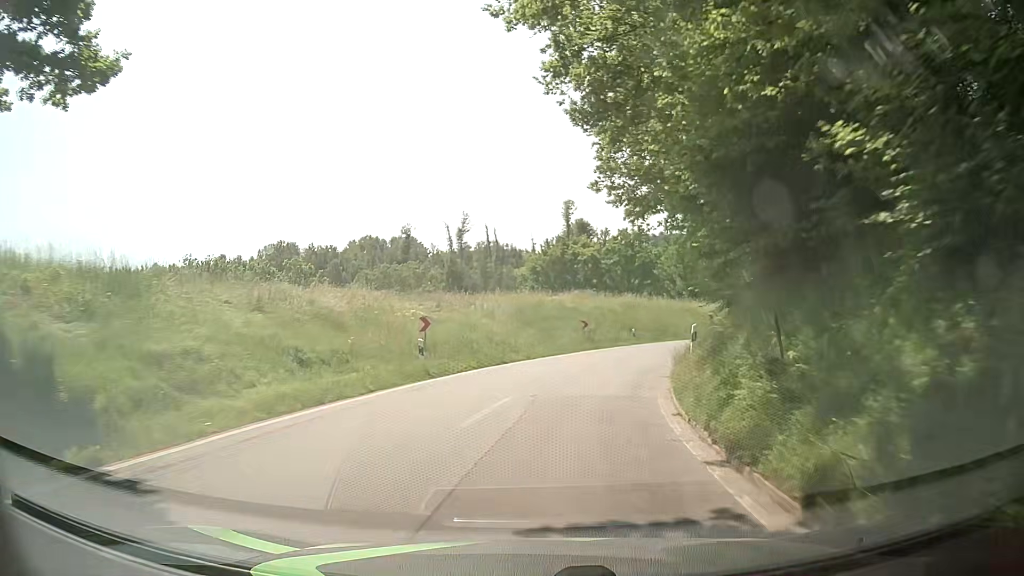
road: tertiary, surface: asphalt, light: Day
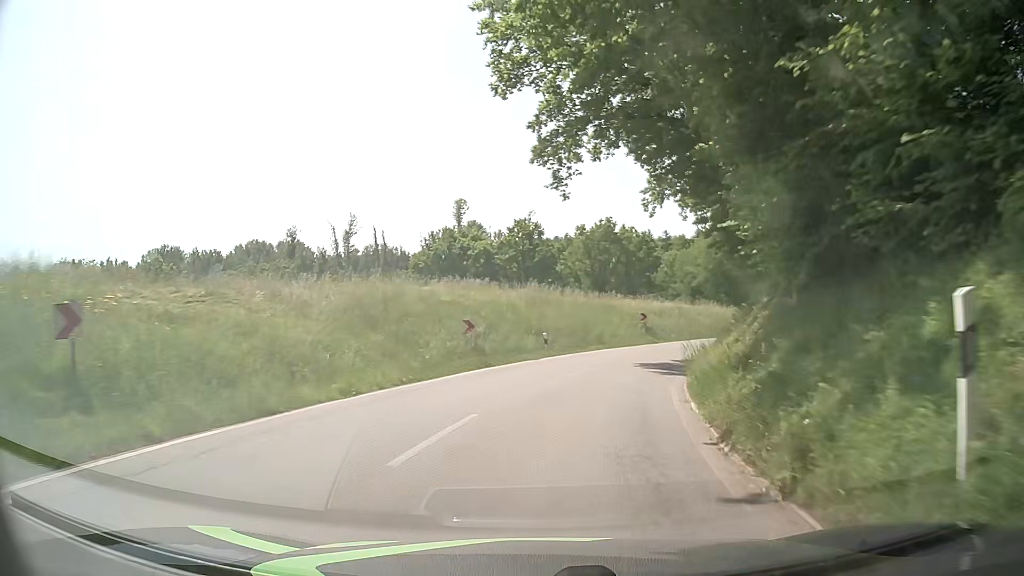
(+1.1, +15.0) m; +9°
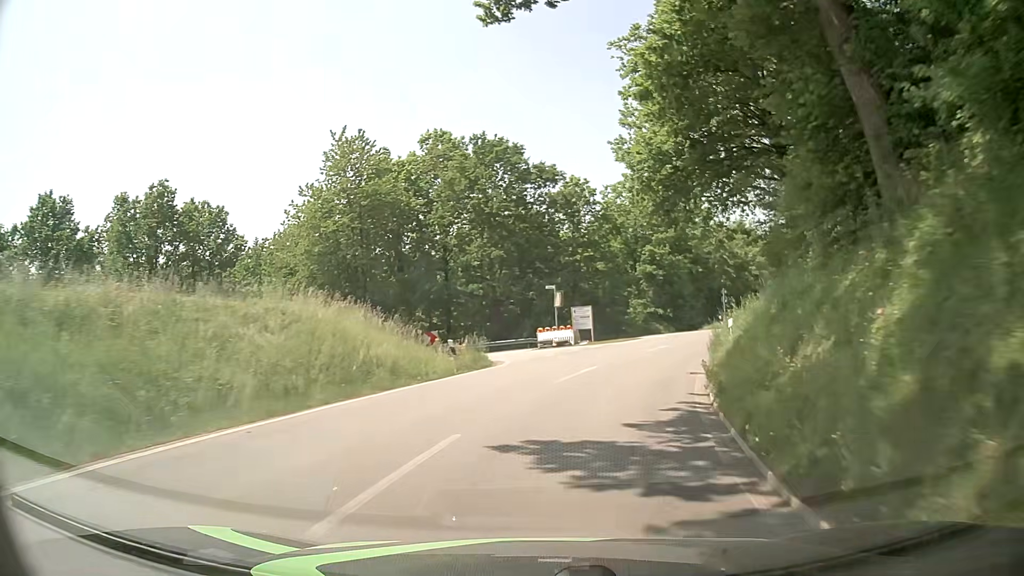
(+9.6, +36.0) m; +31°
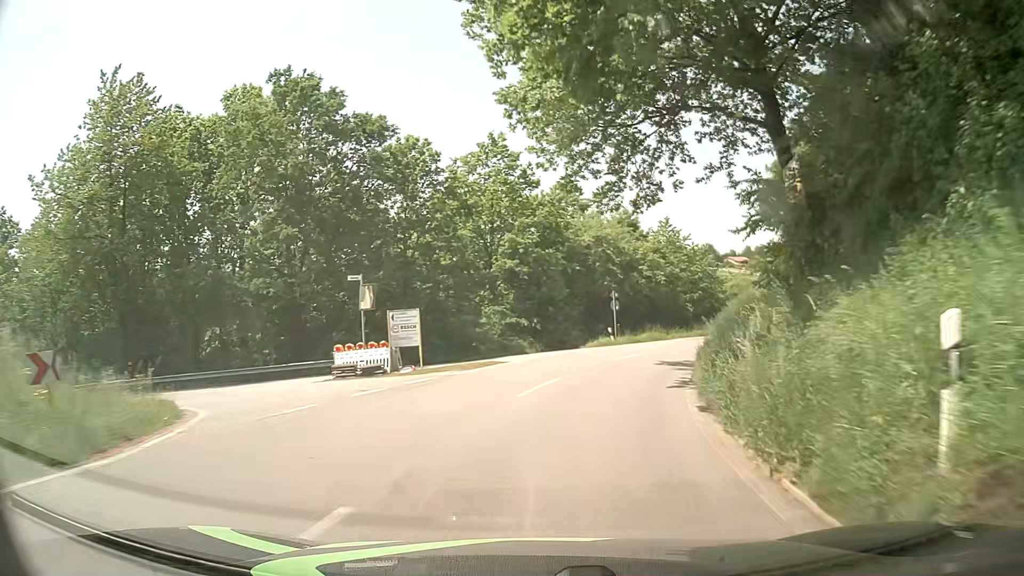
(+1.7, +15.0) m; +13°
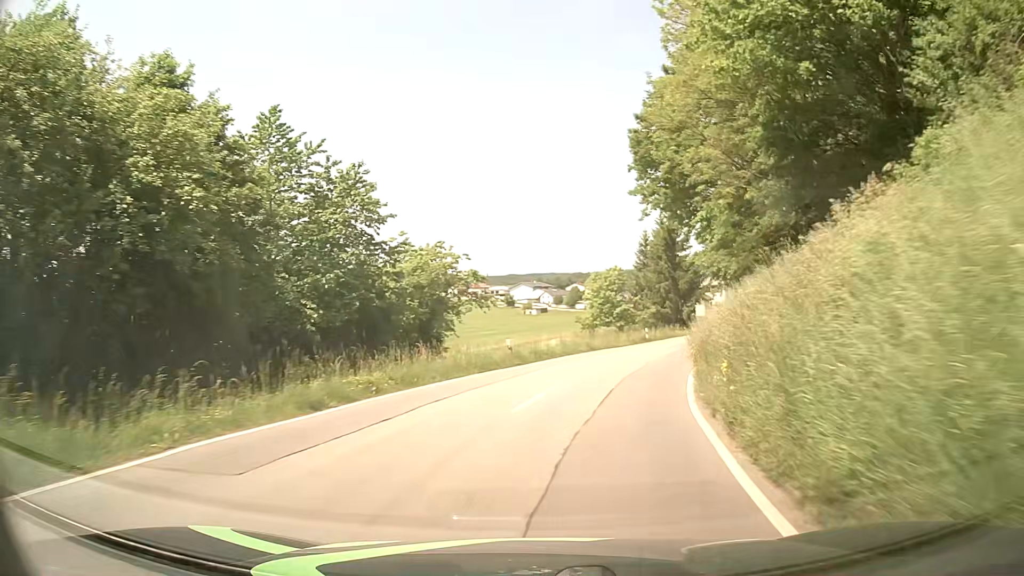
(+9.1, +36.4) m; +29°
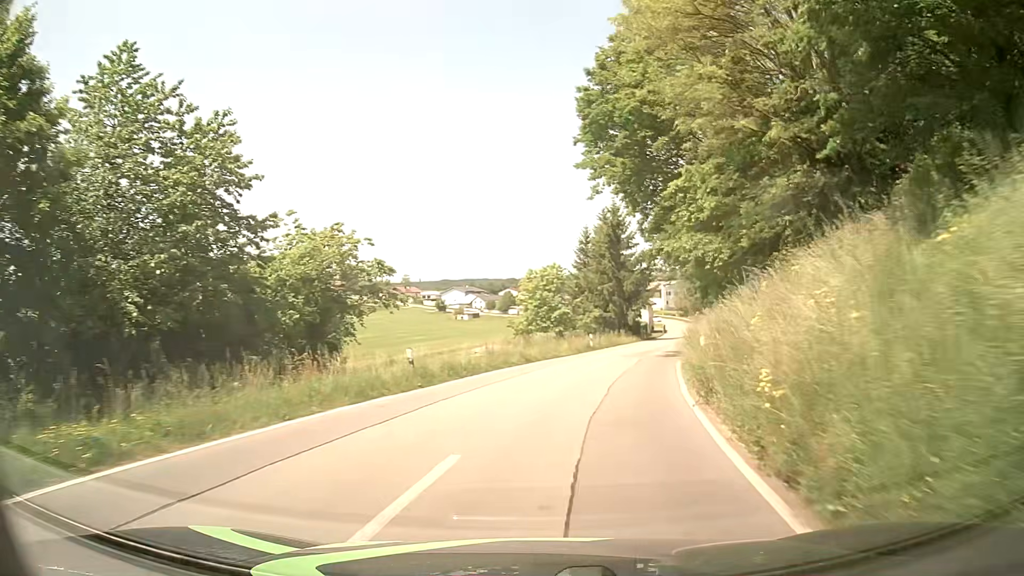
(+0.4, +7.6) m; +6°
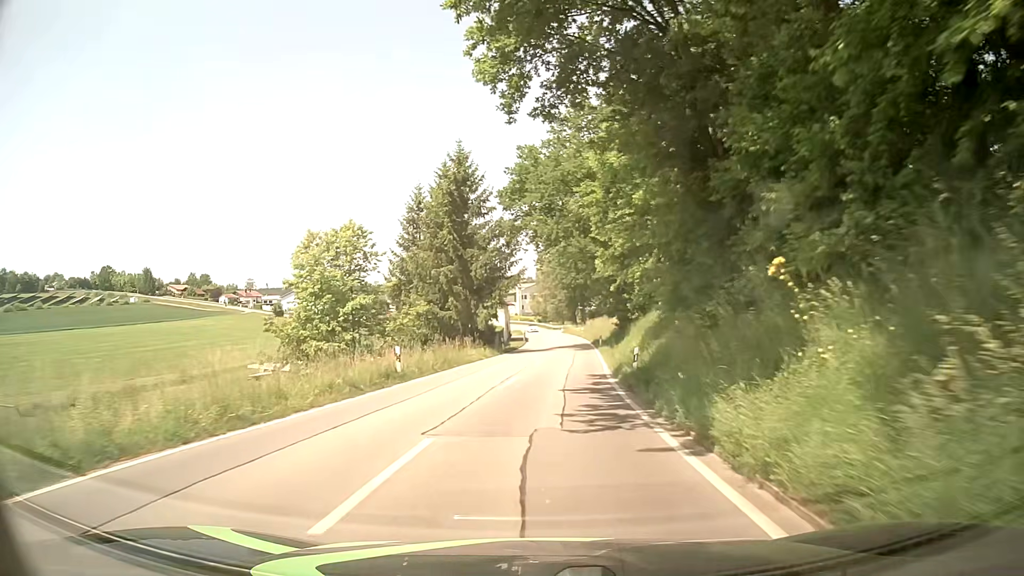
(+2.9, +22.6) m; +12°
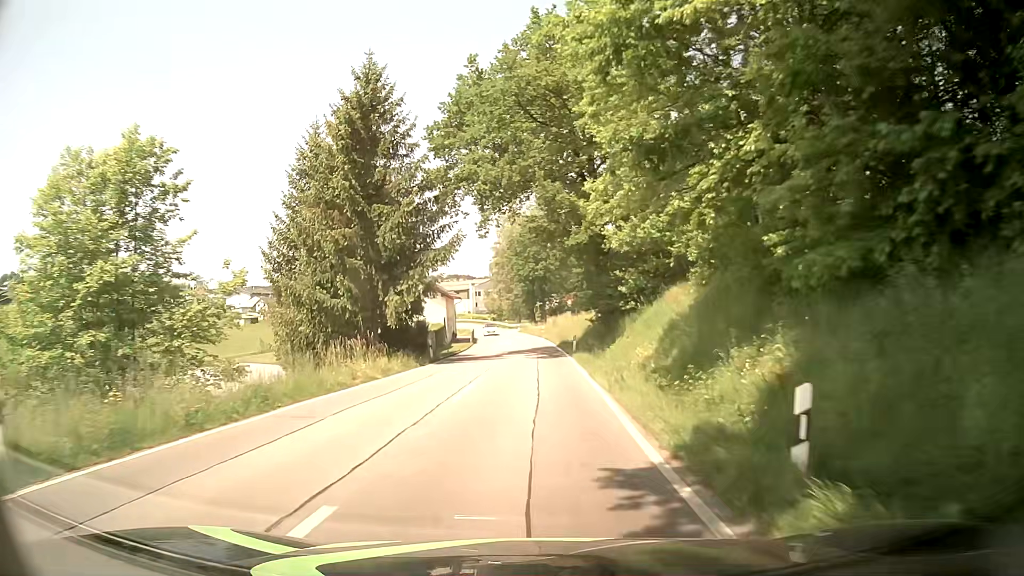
(+0.8, +15.4) m; +4°
(0, +10) (0, +20) (0, +30) (0, +40) (0, +50) (-1, +60) (-1, +70) (-2, +80) (-3, +90) (-5, +100) m
